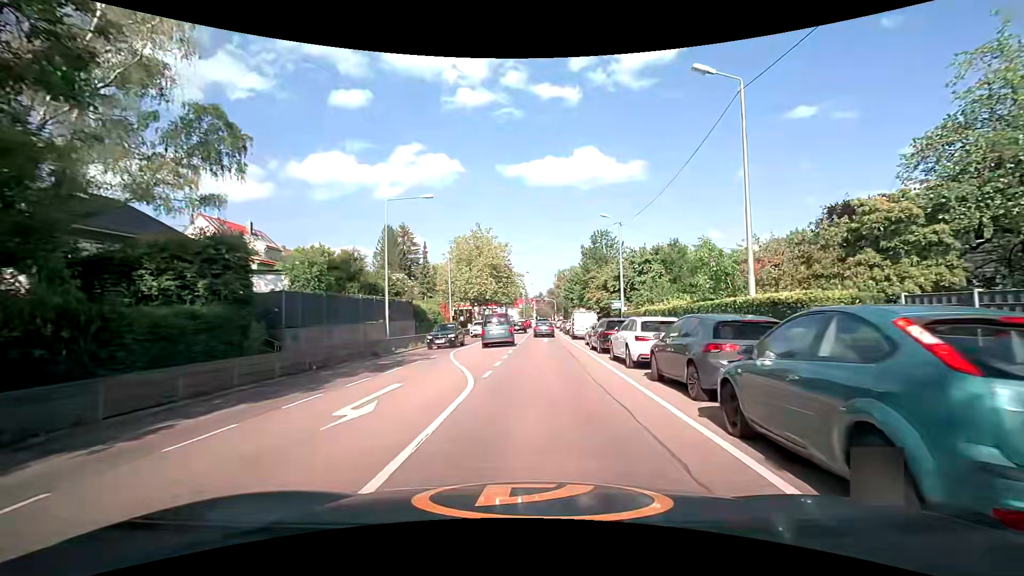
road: secondary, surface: asphalt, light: Day
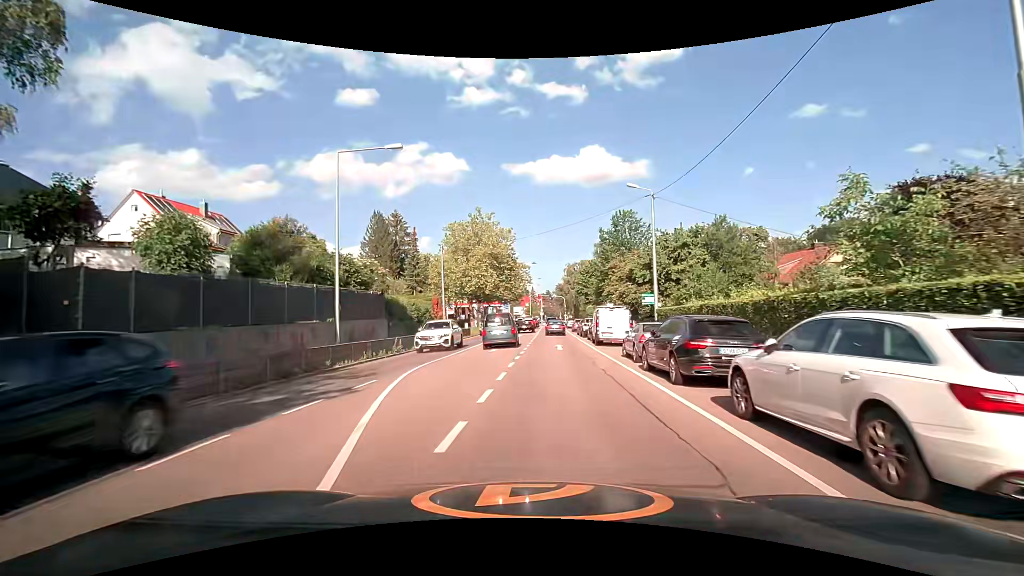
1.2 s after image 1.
(+0.1, +9.9) m; 0°
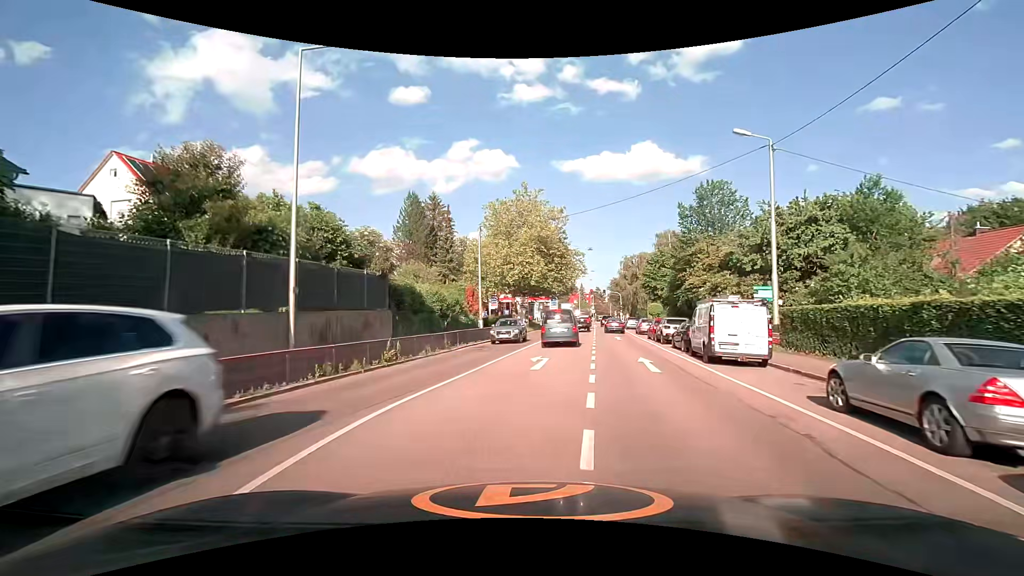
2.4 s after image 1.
(-0.5, +9.6) m; -6°
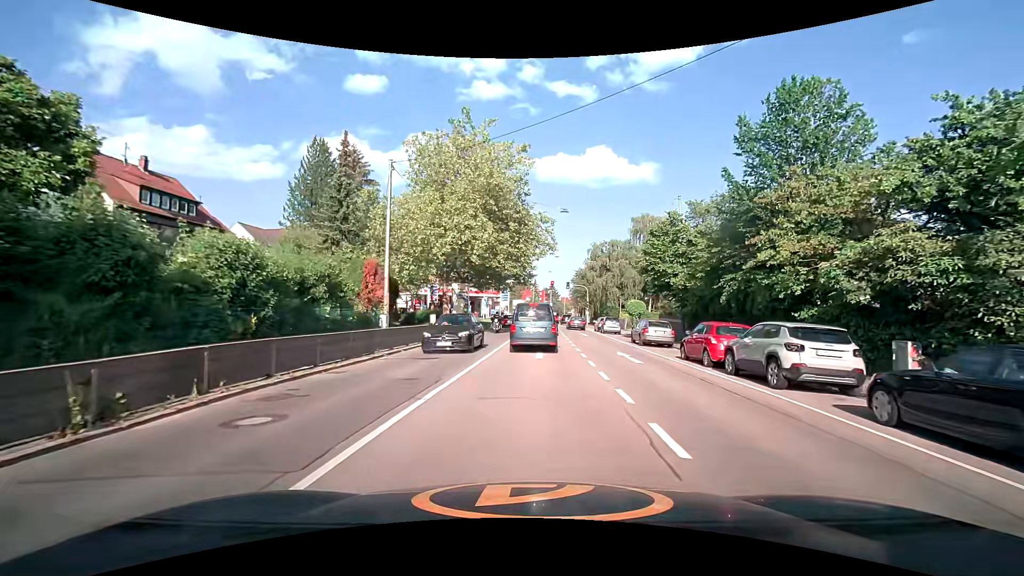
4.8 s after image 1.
(+0.7, +17.4) m; +6°
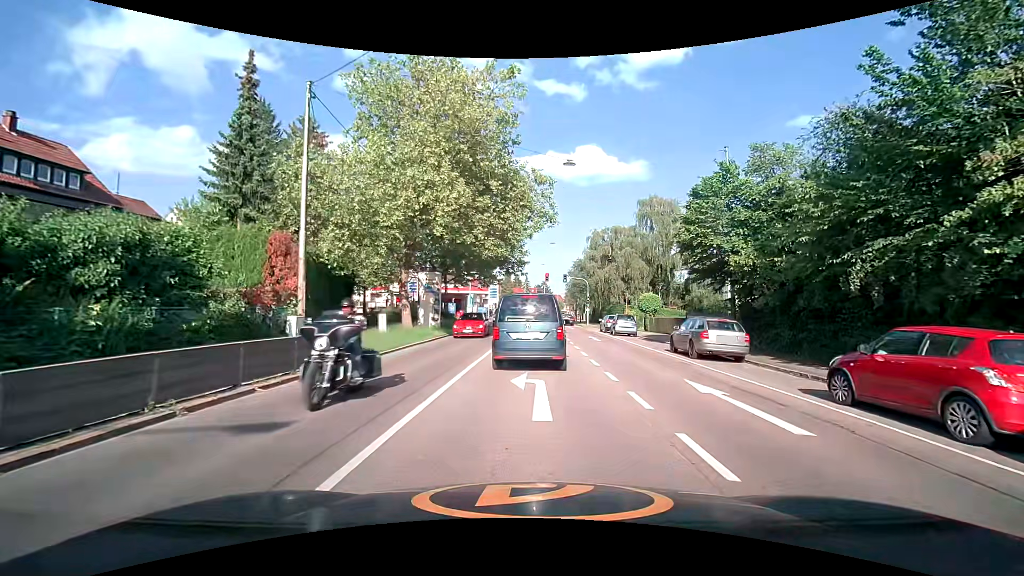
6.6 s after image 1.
(0.0, +9.4) m; +1°
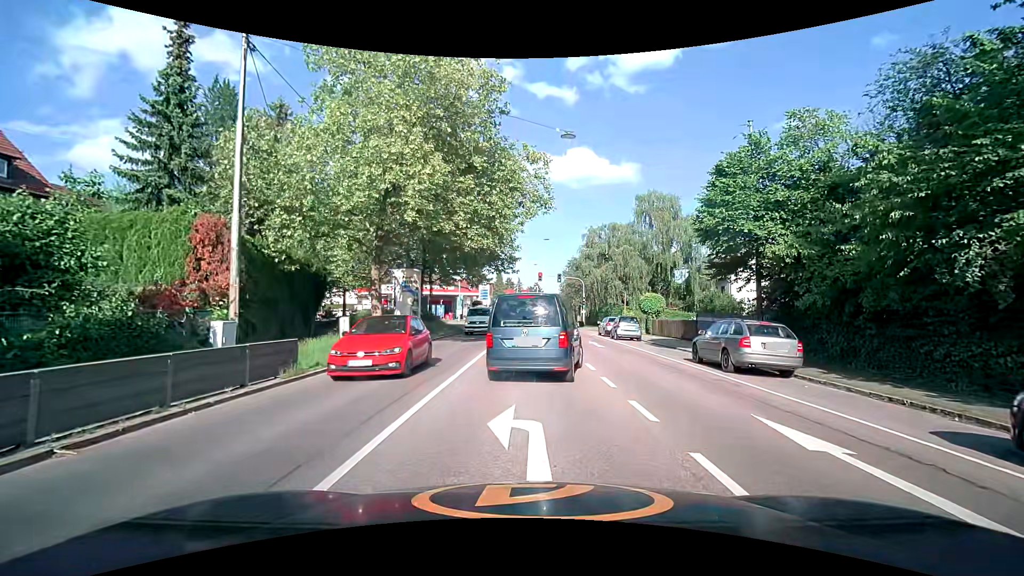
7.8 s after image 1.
(0.0, +3.5) m; +1°
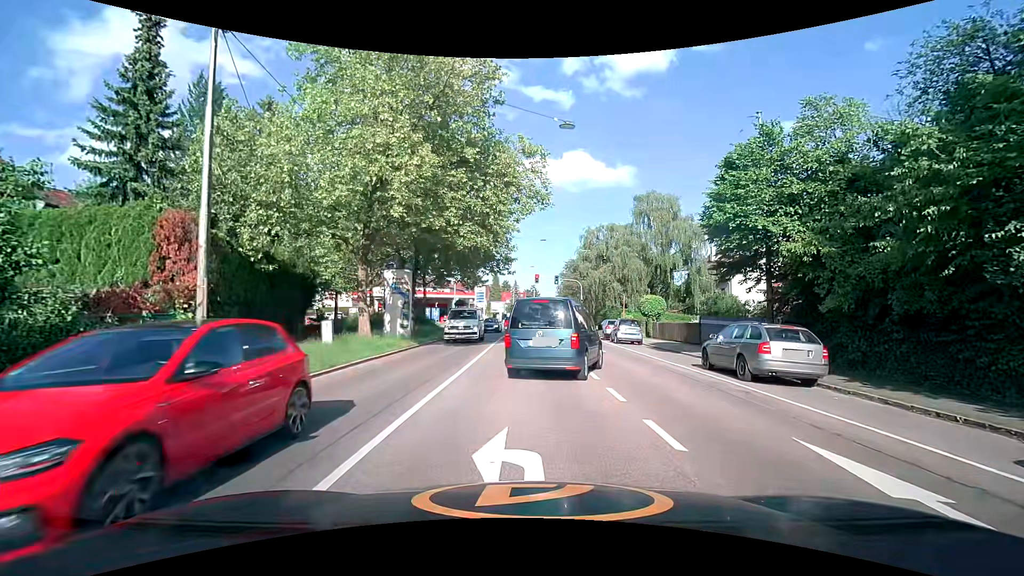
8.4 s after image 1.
(0.0, +1.3) m; -2°
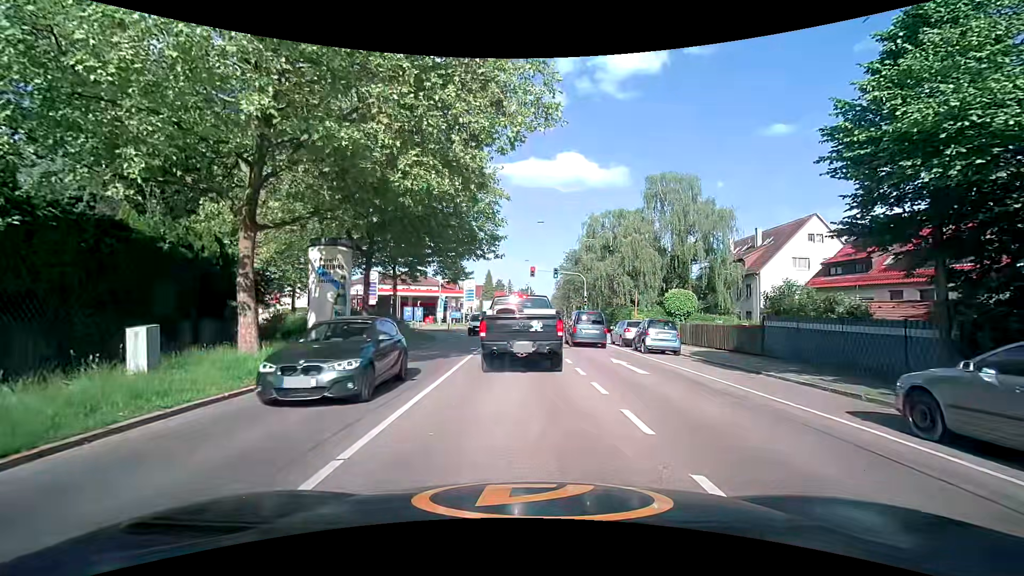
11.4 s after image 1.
(+0.2, +8.5) m; +3°
